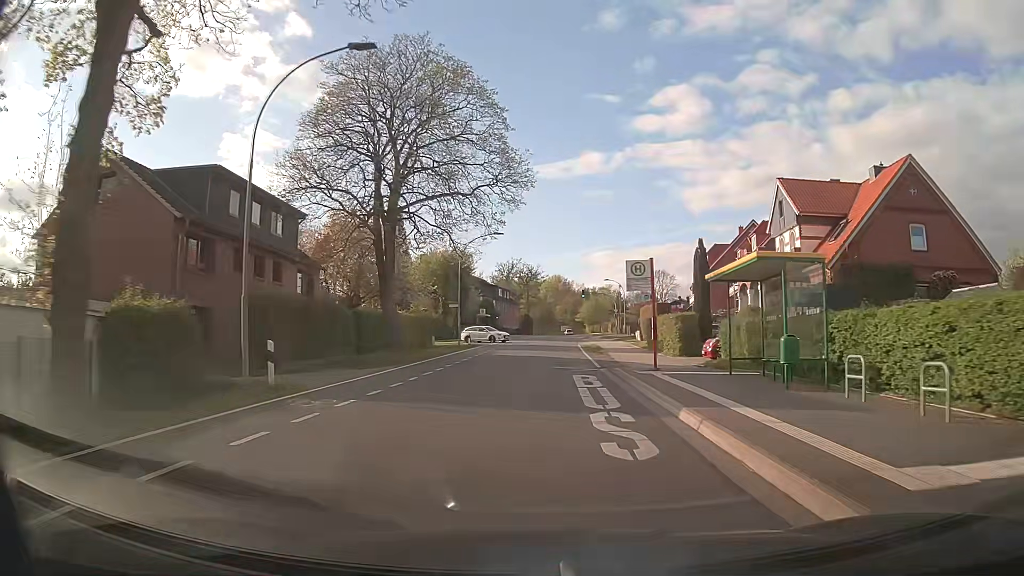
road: tertiary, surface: asphalt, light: Day
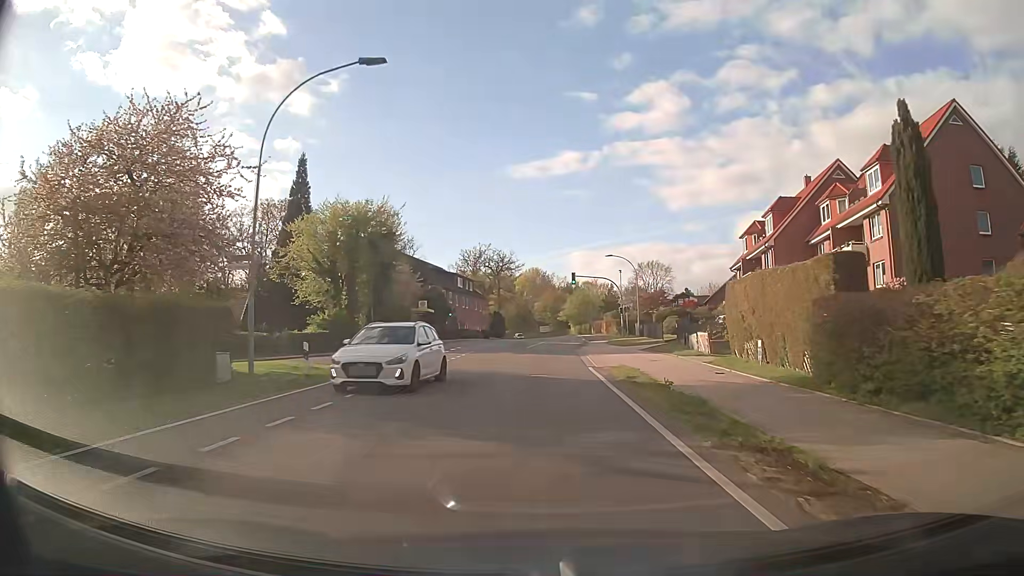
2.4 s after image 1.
(+0.2, +30.6) m; +1°
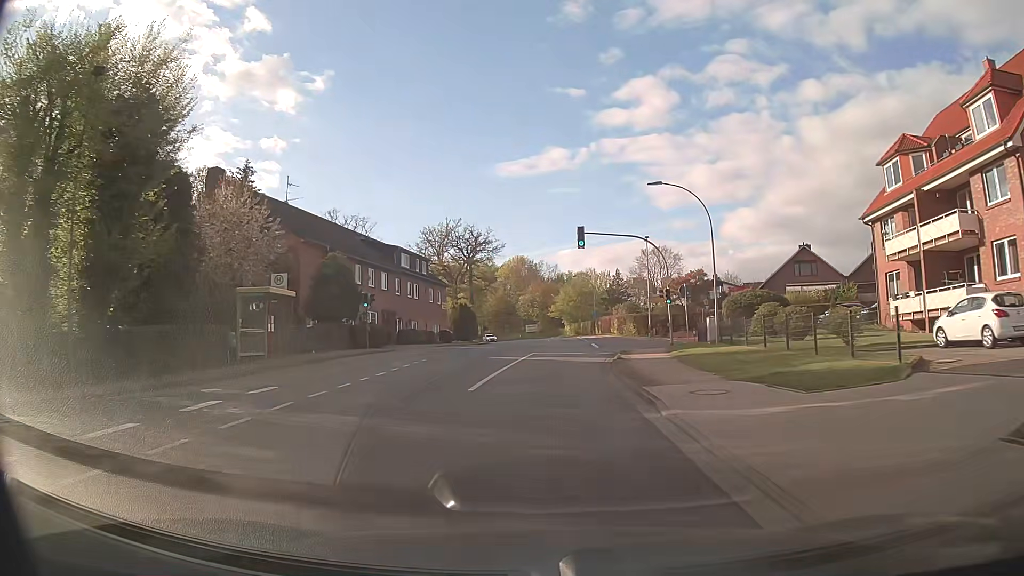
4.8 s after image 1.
(+0.4, +30.4) m; +1°
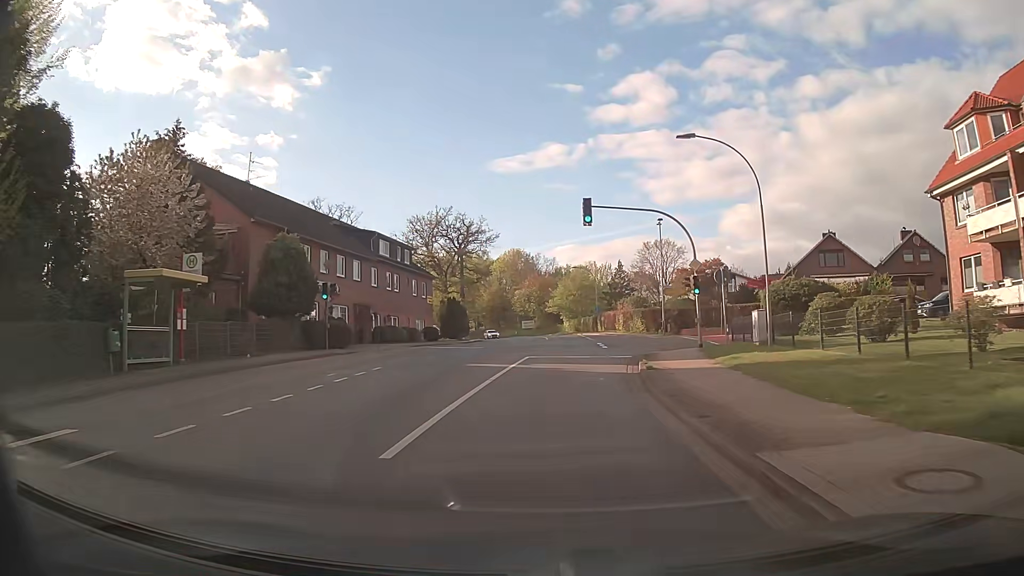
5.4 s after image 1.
(0.0, +7.4) m; 0°
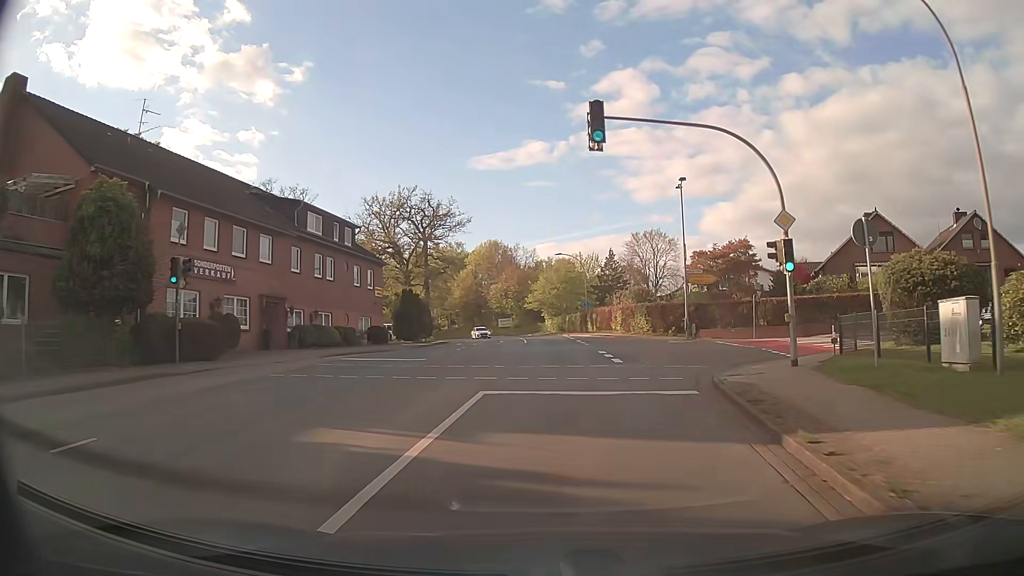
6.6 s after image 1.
(+0.2, +13.1) m; +2°
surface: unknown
(0, +10) (+3, +20) (+10, +27) (+20, +29) (+29, +28) (+39, +25) (+48, +22) (+58, +18) (+67, +14) (+76, +10) m
